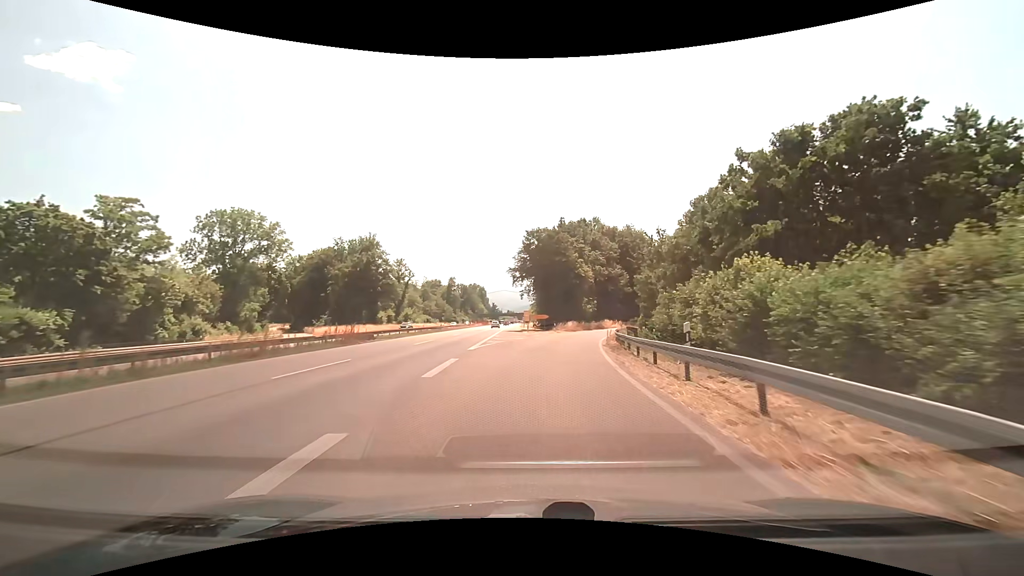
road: trunk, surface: asphalt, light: Day
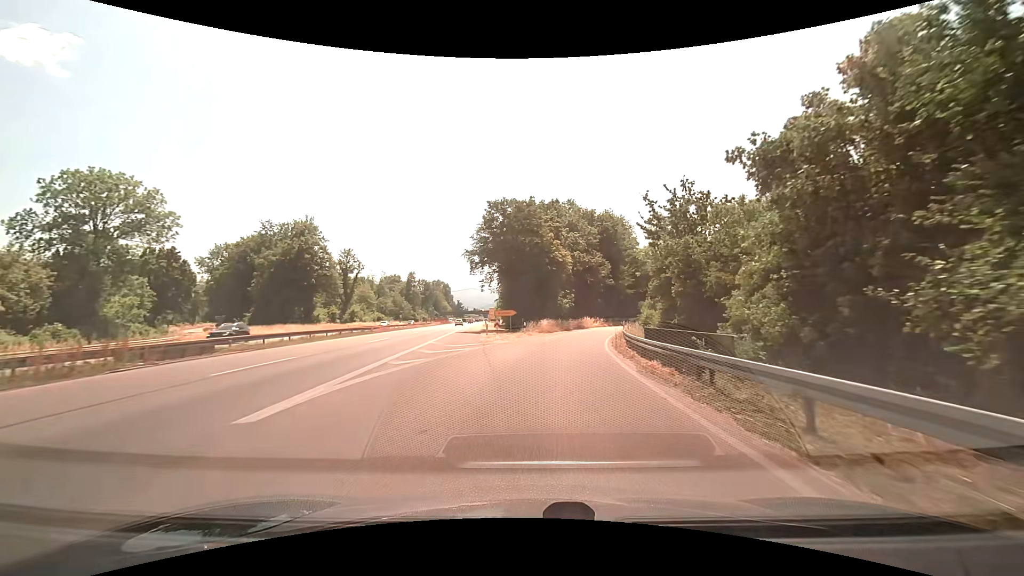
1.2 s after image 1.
(+0.6, +17.0) m; +4°
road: trunk_link
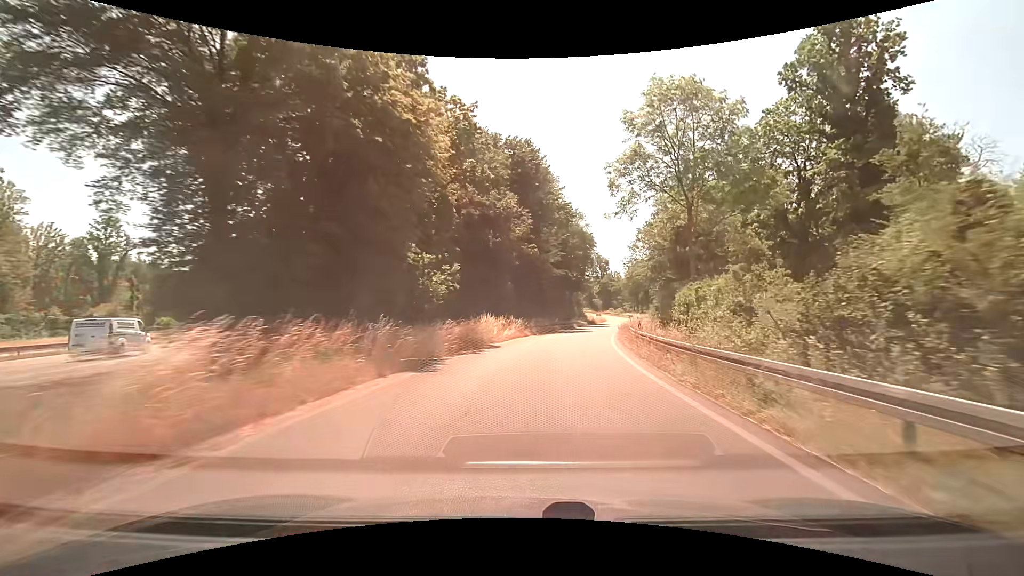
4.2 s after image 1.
(+4.1, +42.0) m; +12°
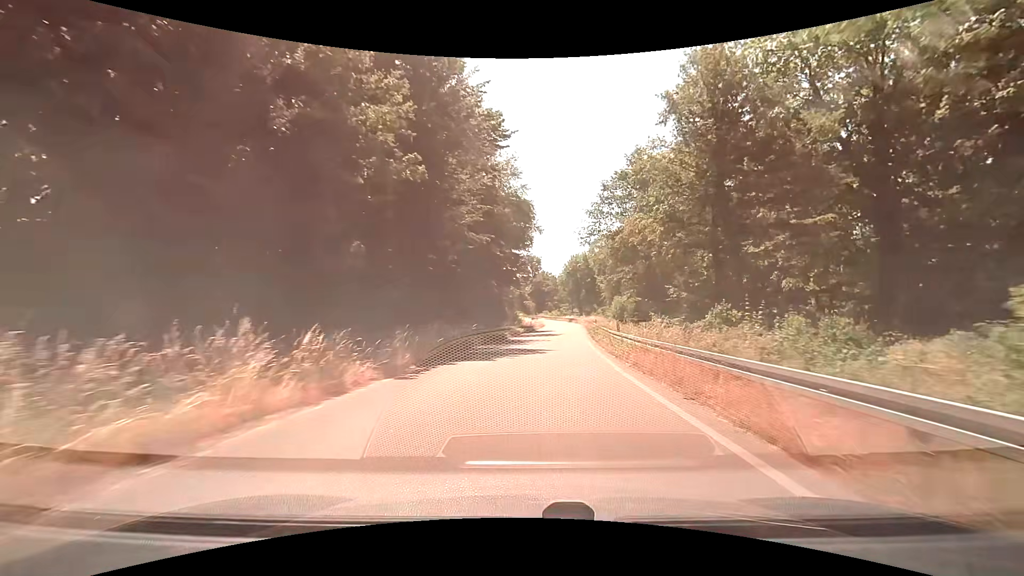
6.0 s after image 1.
(+2.0, +25.1) m; +8°
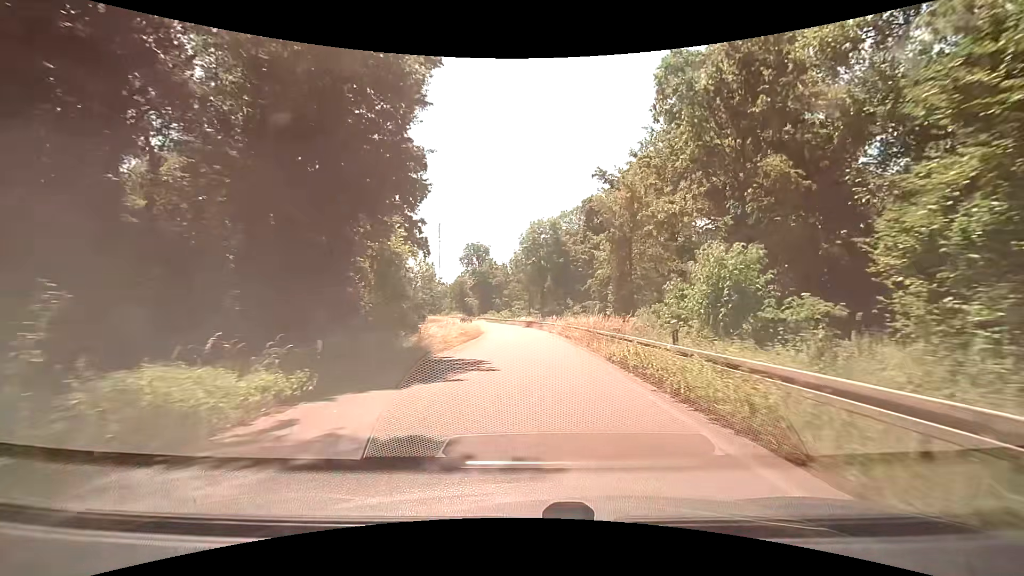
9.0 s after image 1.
(+2.6, +41.3) m; +5°
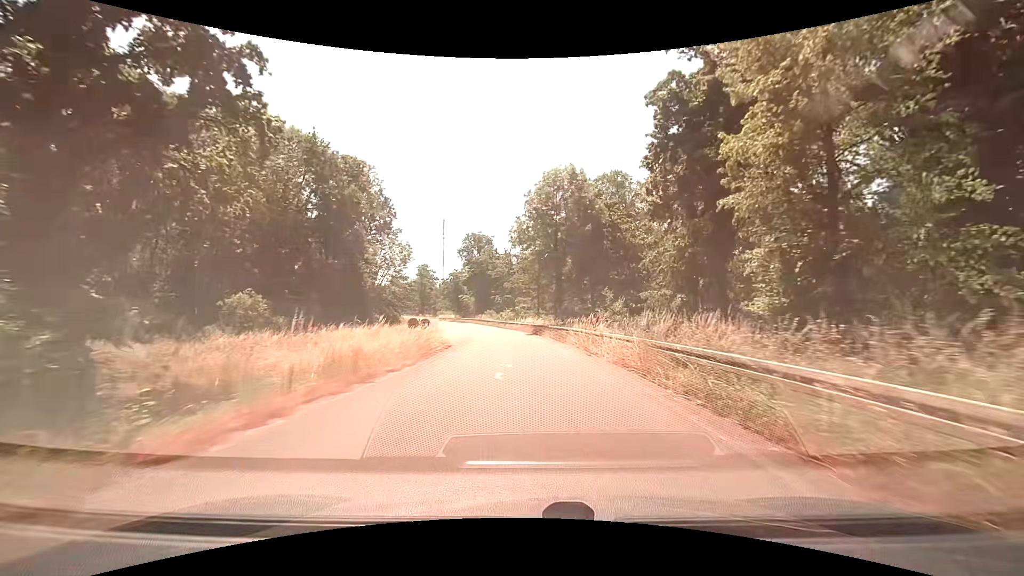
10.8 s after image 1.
(+0.2, +24.4) m; 0°
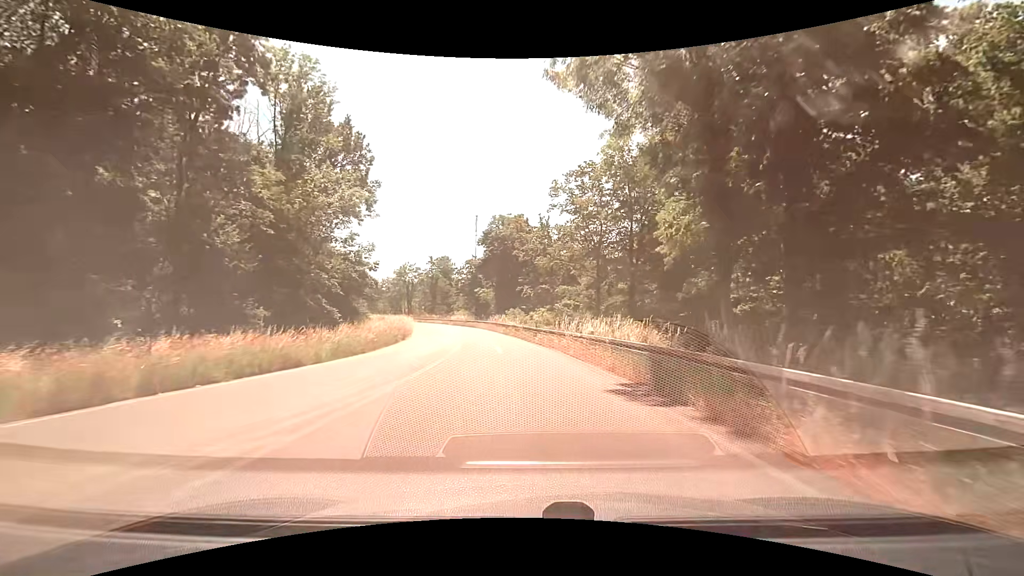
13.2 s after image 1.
(-1.1, +31.6) m; -5°
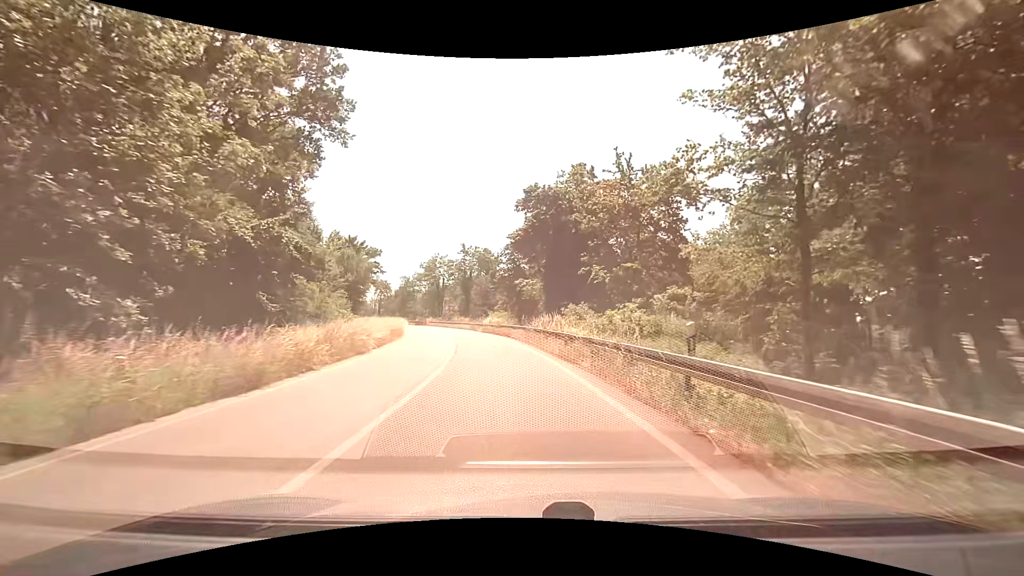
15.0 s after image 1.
(-1.0, +22.8) m; -5°
(0, +10) (-1, +20) (-3, +30) (-5, +40) (-7, +49) (-10, +59) (-13, +68) (-17, +78) (-21, +87) (-26, +96) m
